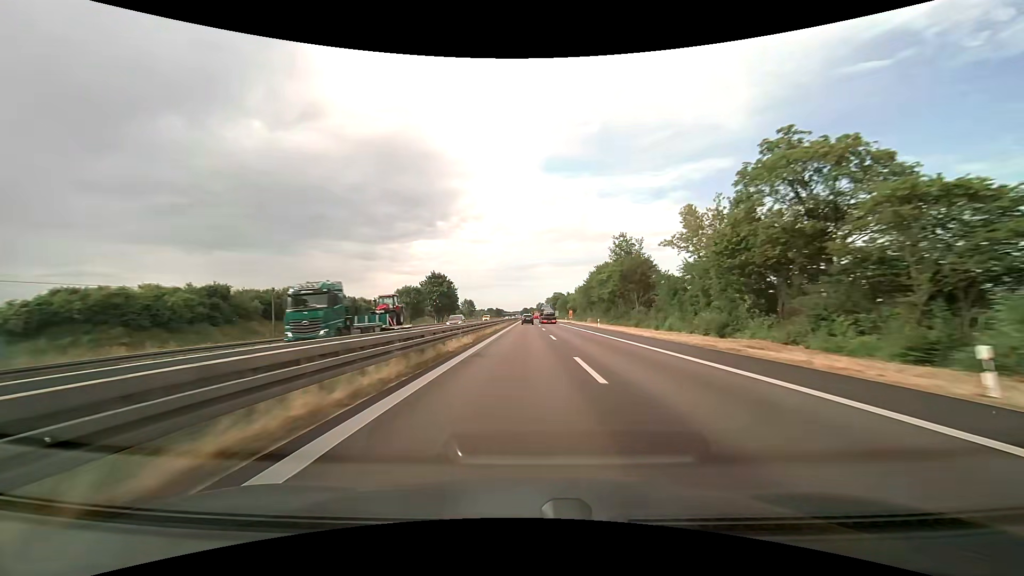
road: trunk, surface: asphalt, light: Day
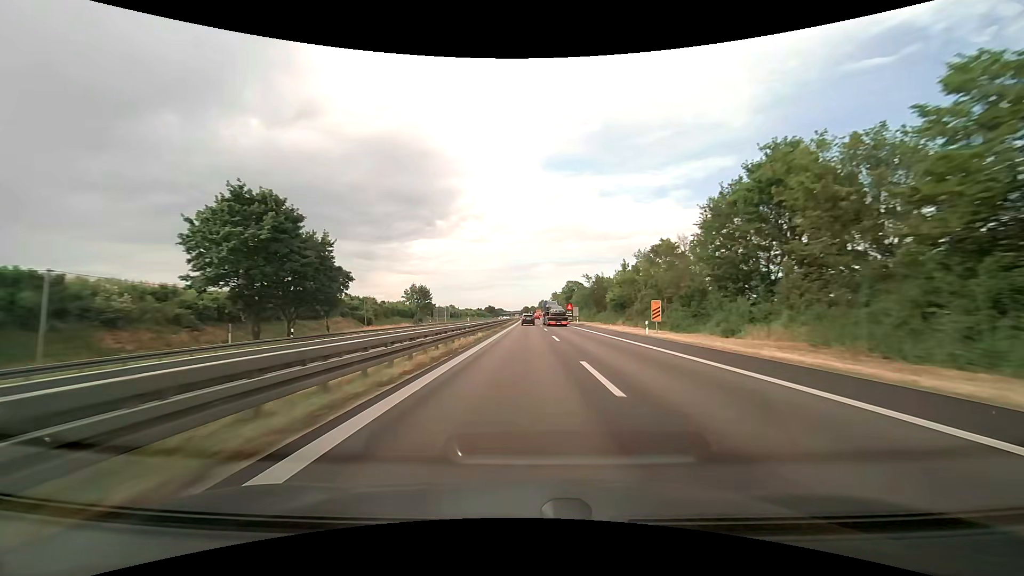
(0.0, +73.8) m; 0°
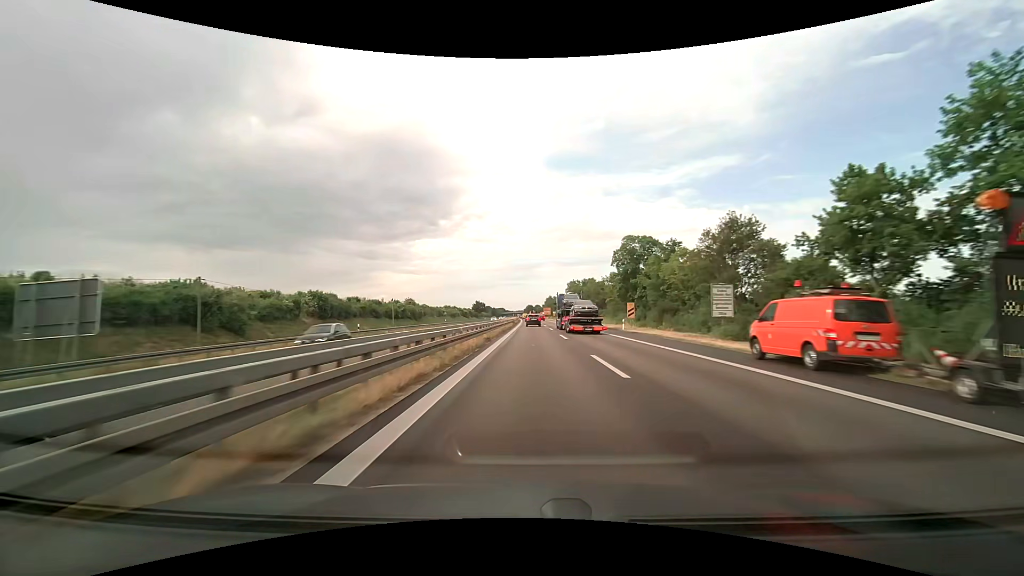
(-0.6, +87.5) m; -1°
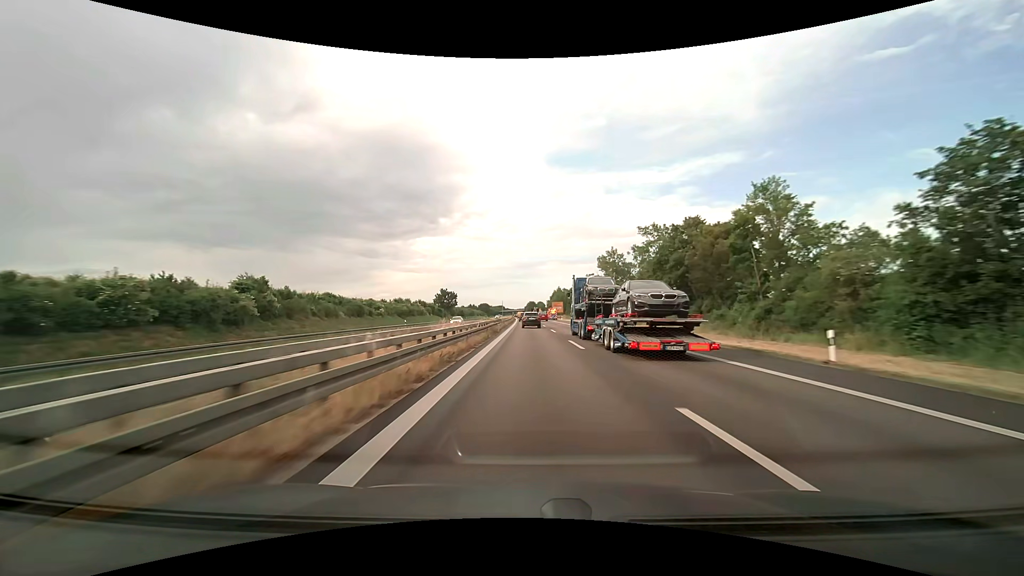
(0.0, +81.6) m; 0°
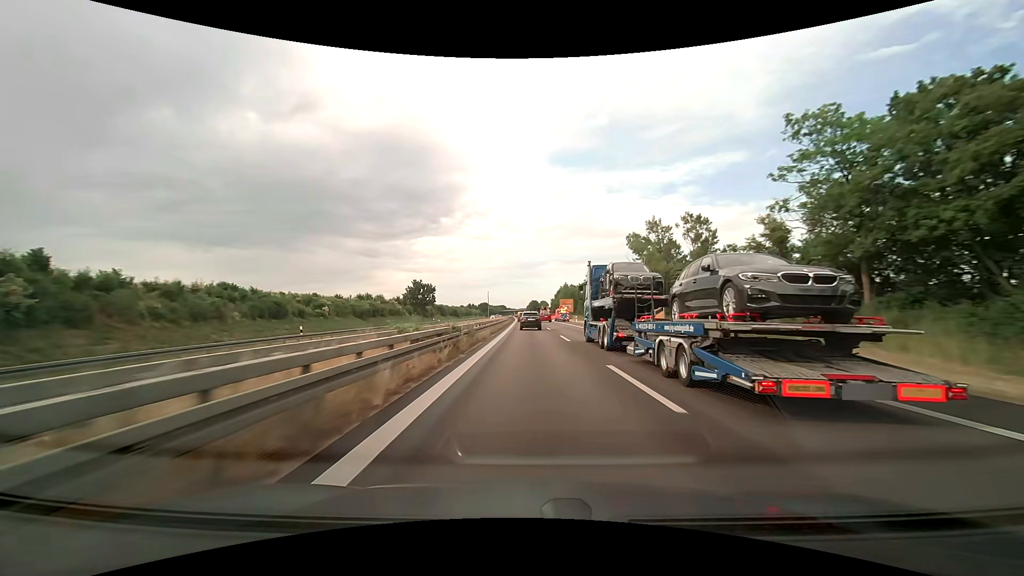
(-0.1, +30.1) m; 0°
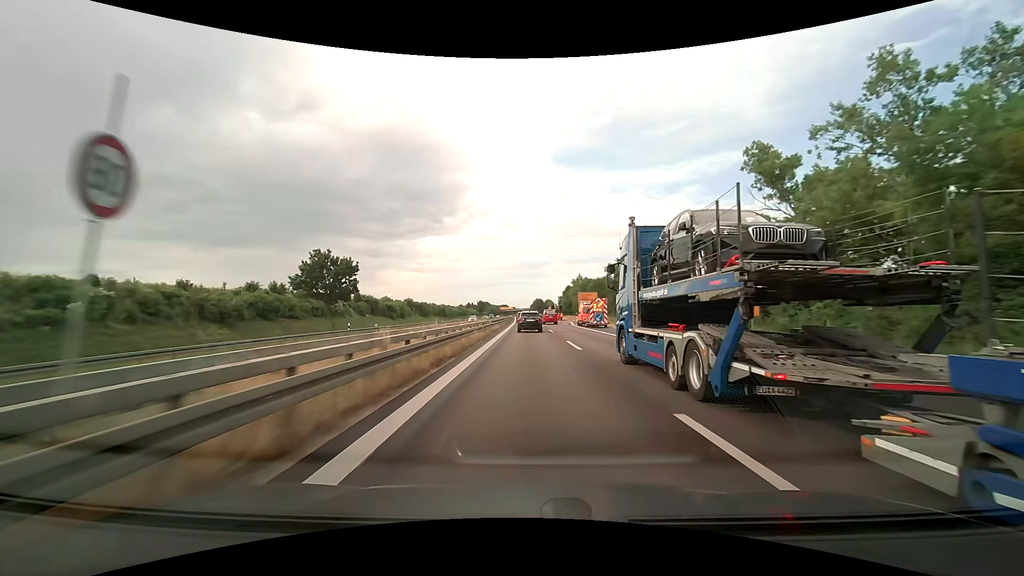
(-0.1, +42.0) m; -1°
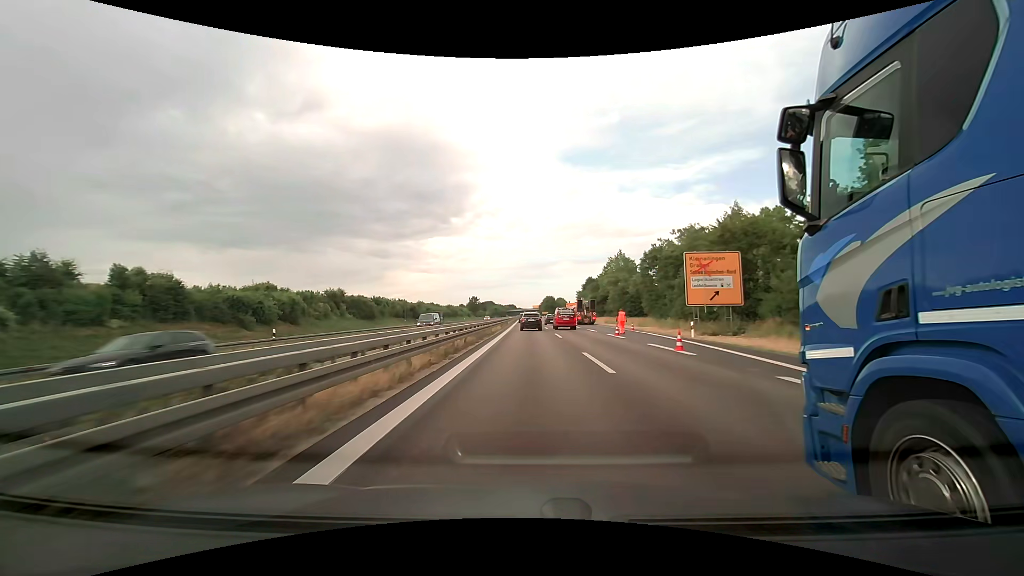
(-0.2, +60.9) m; -1°
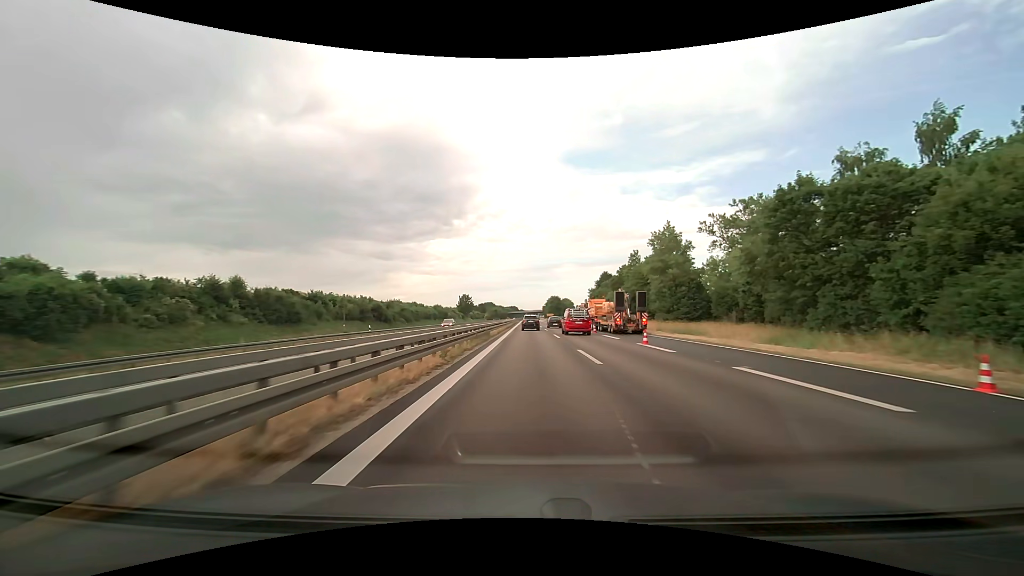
(-0.2, +33.4) m; 0°
(0, +10) (0, +20) (0, +30) (0, +40) (0, +50) (0, +60) (0, +70) (0, +80) (0, +90) (0, +100) m
